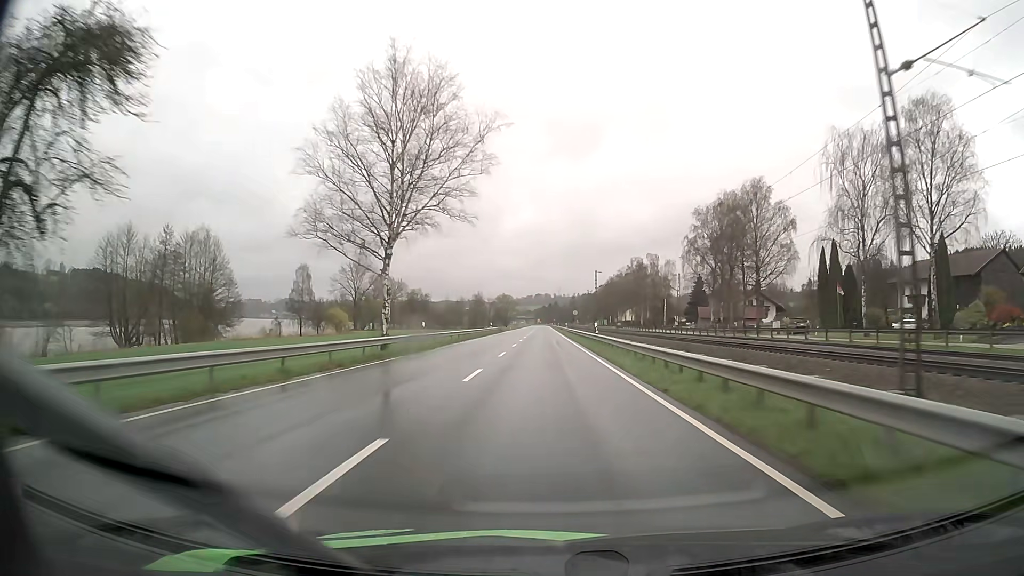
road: primary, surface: asphalt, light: Day
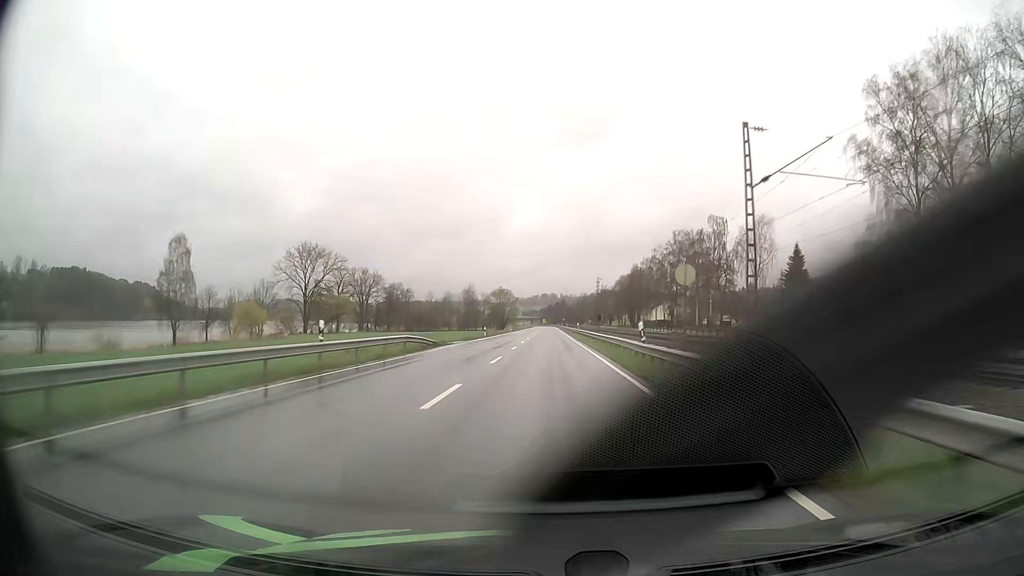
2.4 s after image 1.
(-0.2, +65.7) m; -1°
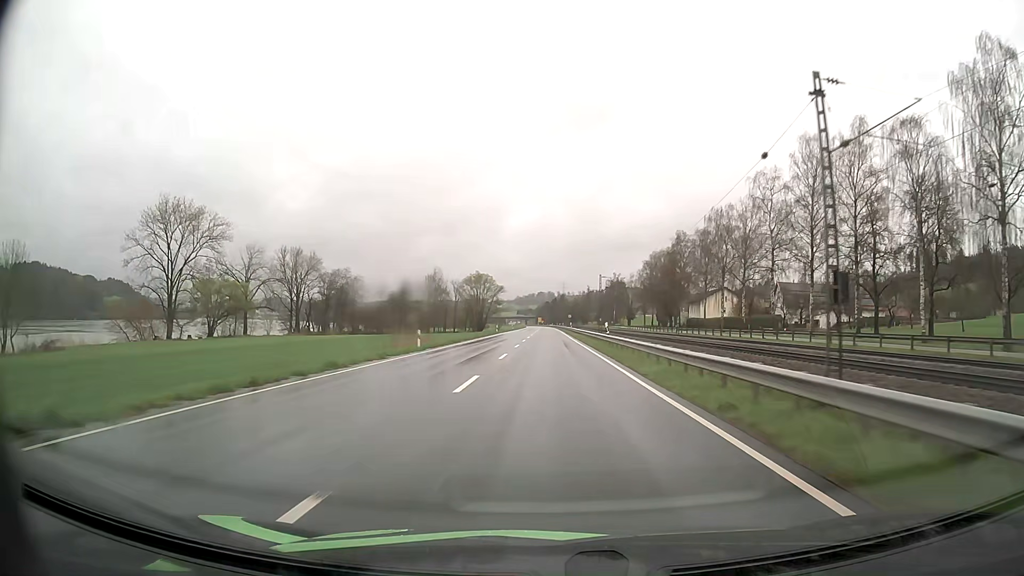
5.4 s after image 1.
(+0.1, +82.2) m; 0°
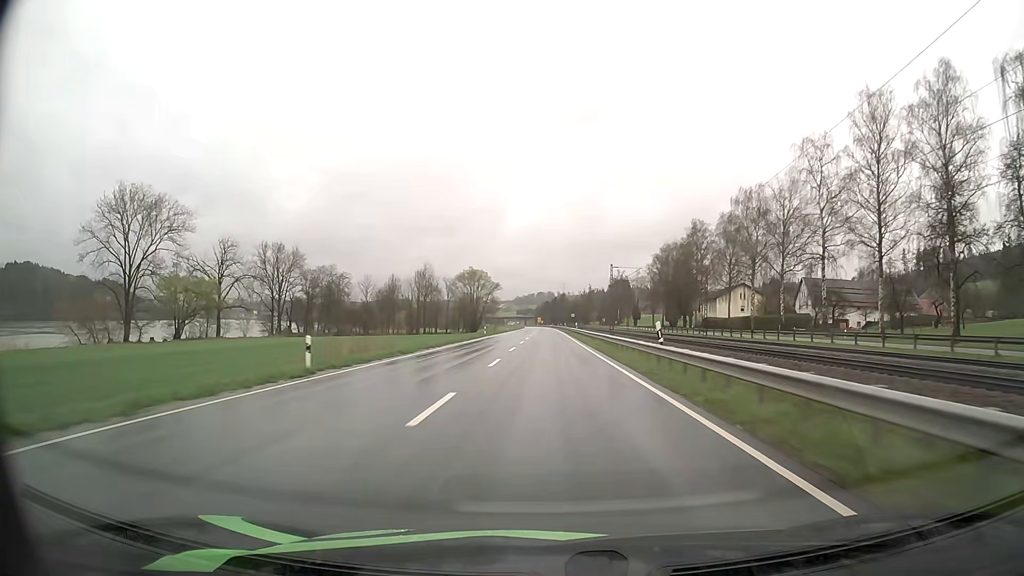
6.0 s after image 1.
(0.0, +16.5) m; 0°
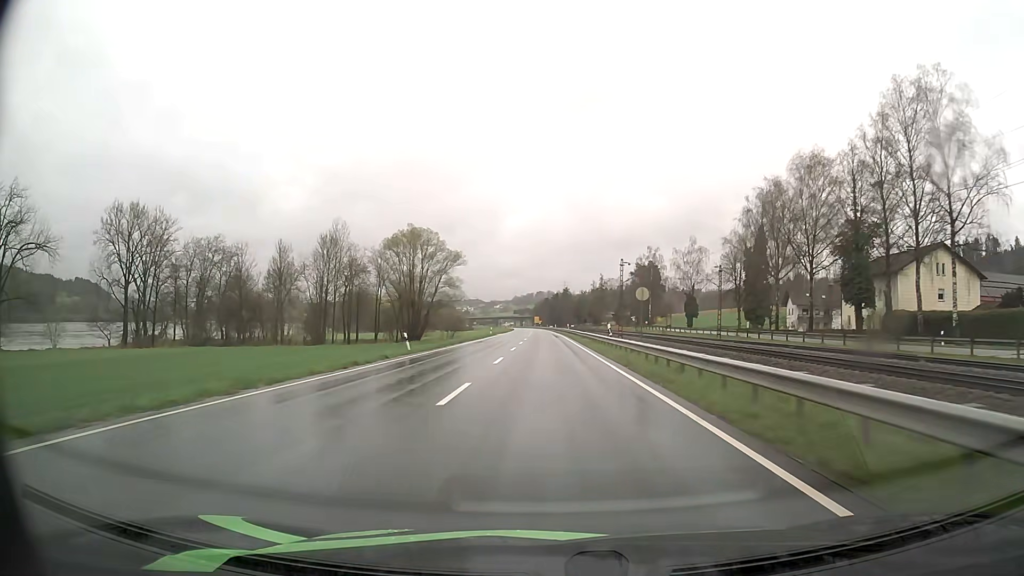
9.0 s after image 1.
(0.0, +82.3) m; 0°
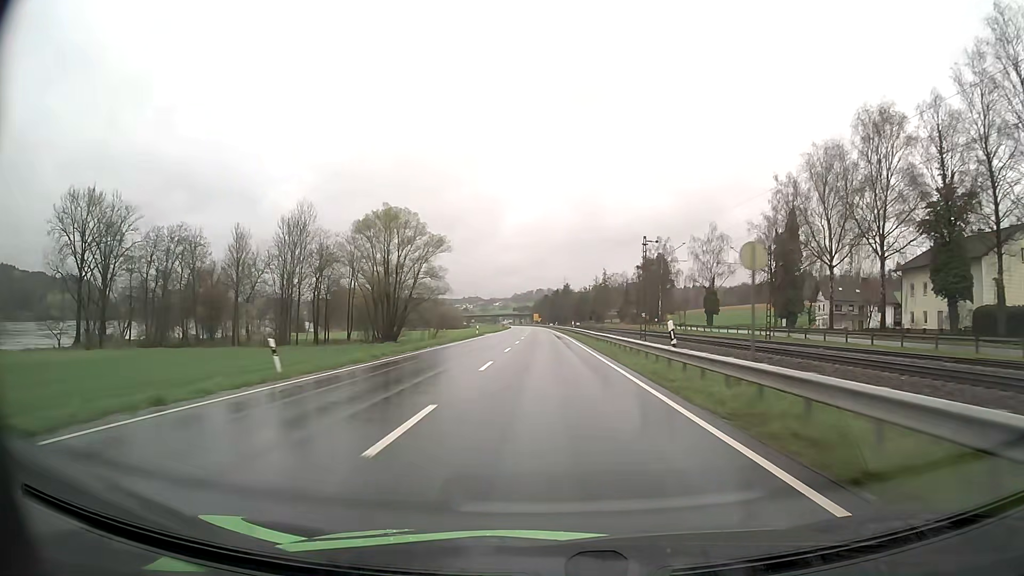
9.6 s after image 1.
(0.0, +16.5) m; 0°
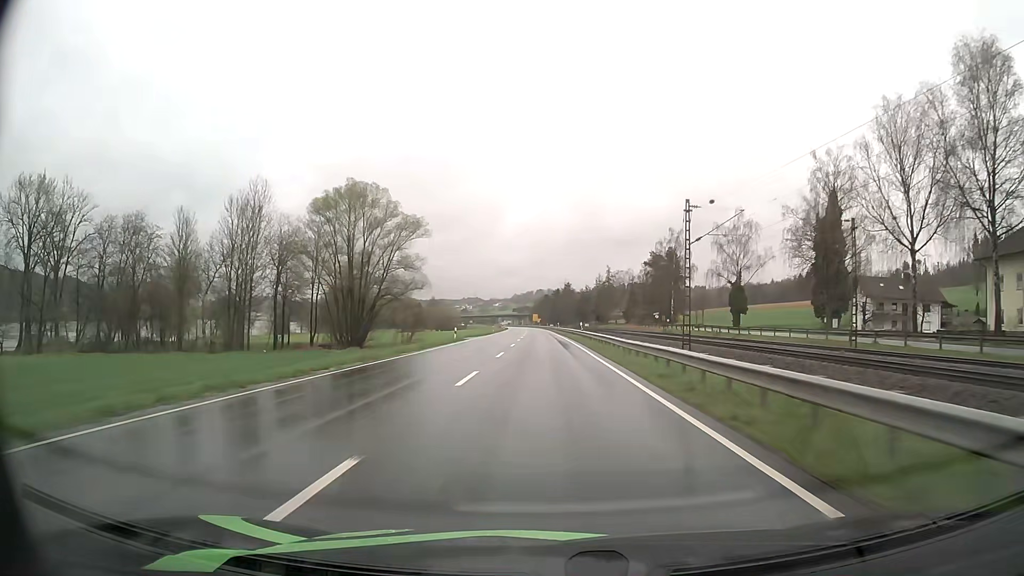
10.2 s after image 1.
(0.0, +16.5) m; 0°
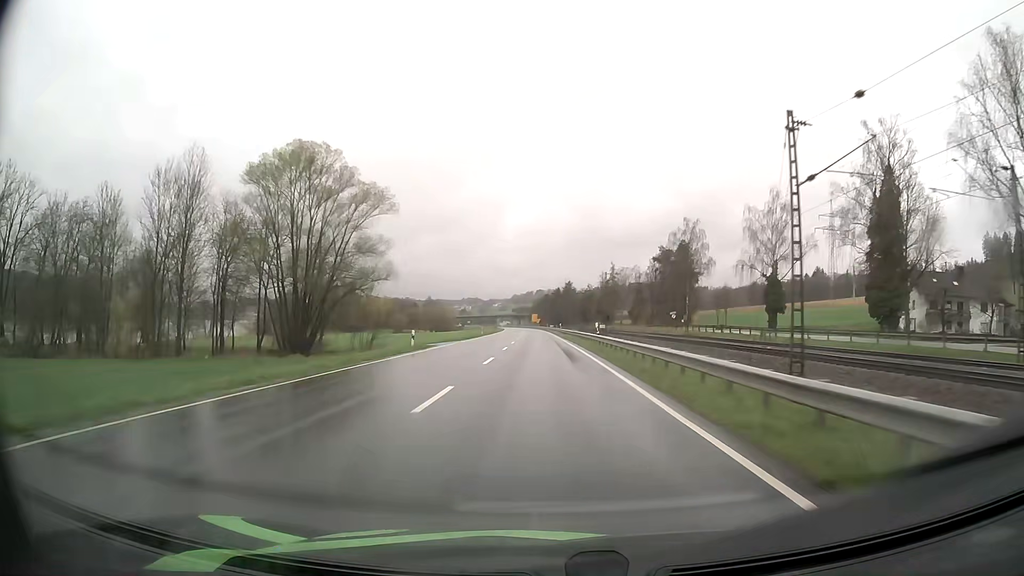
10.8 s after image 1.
(0.0, +16.5) m; 0°
(0, +10) (0, +20) (0, +30) (0, +40) (0, +50) (-1, +60) (-1, +70) (-1, +80) (-1, +90) (-2, +100) m
